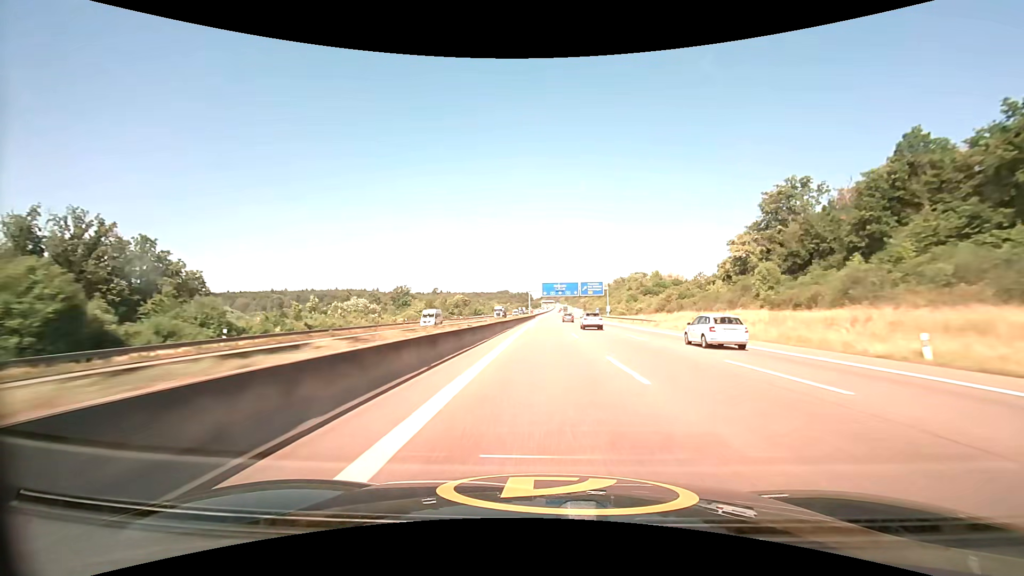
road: motorway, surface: asphalt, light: Day
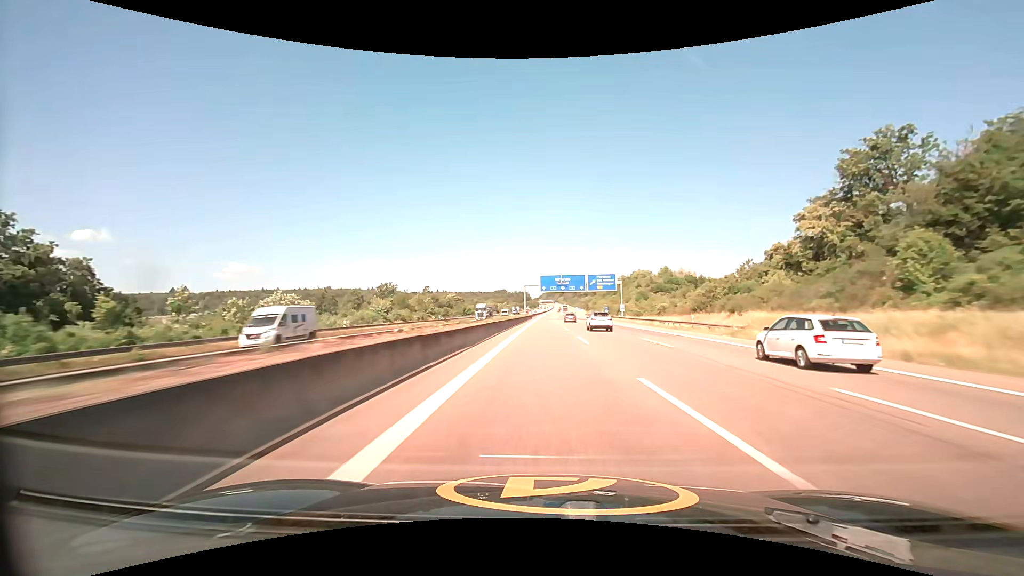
(0.0, +23.5) m; 0°
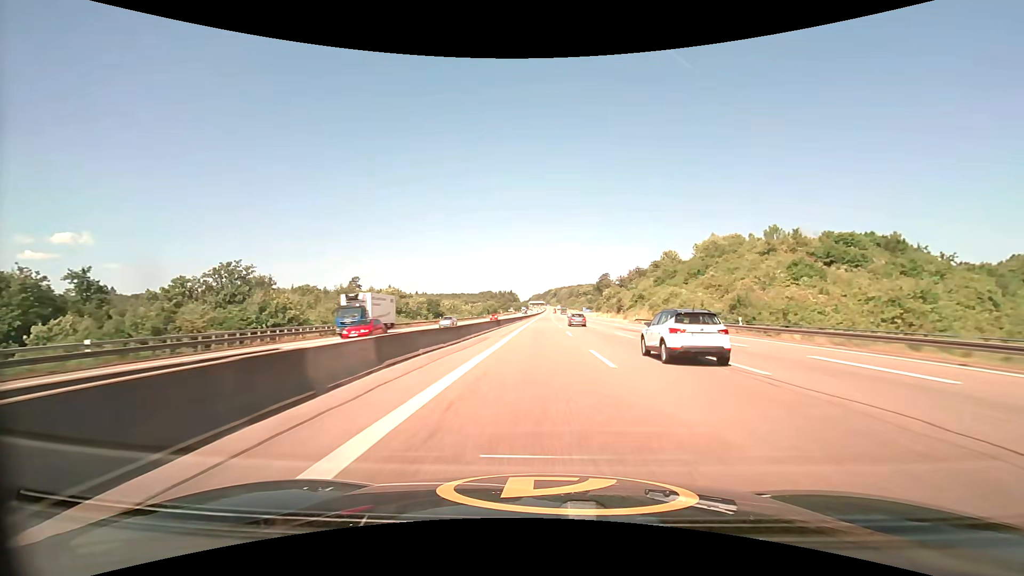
(+1.4, +117.1) m; +1°
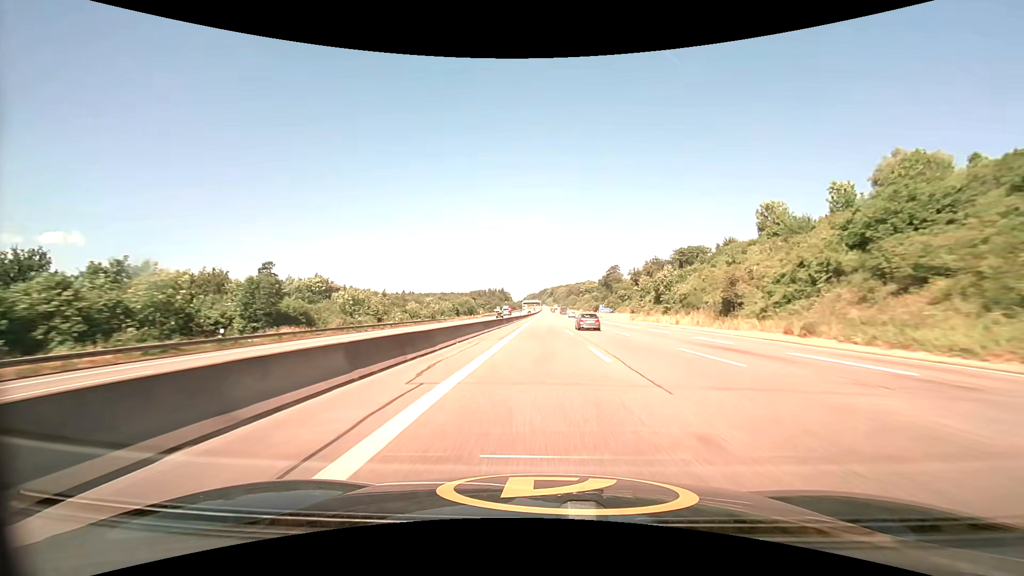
(+0.1, +69.7) m; 0°
(0, +10) (0, +20) (0, +30) (0, +40) (0, +50) (0, +60) (0, +70) (0, +80) (0, +90) (0, +100) m
